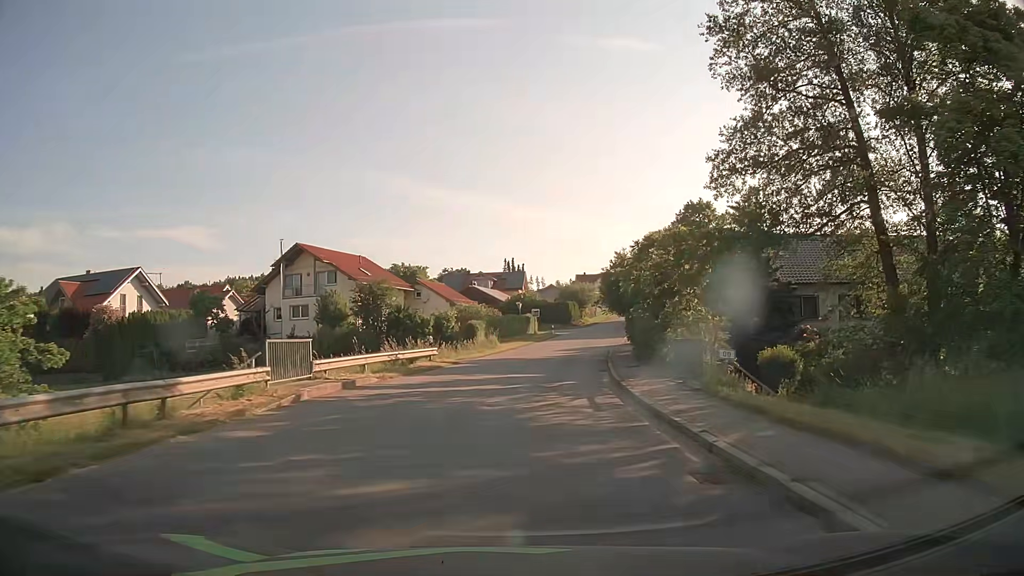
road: tertiary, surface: asphalt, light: Day
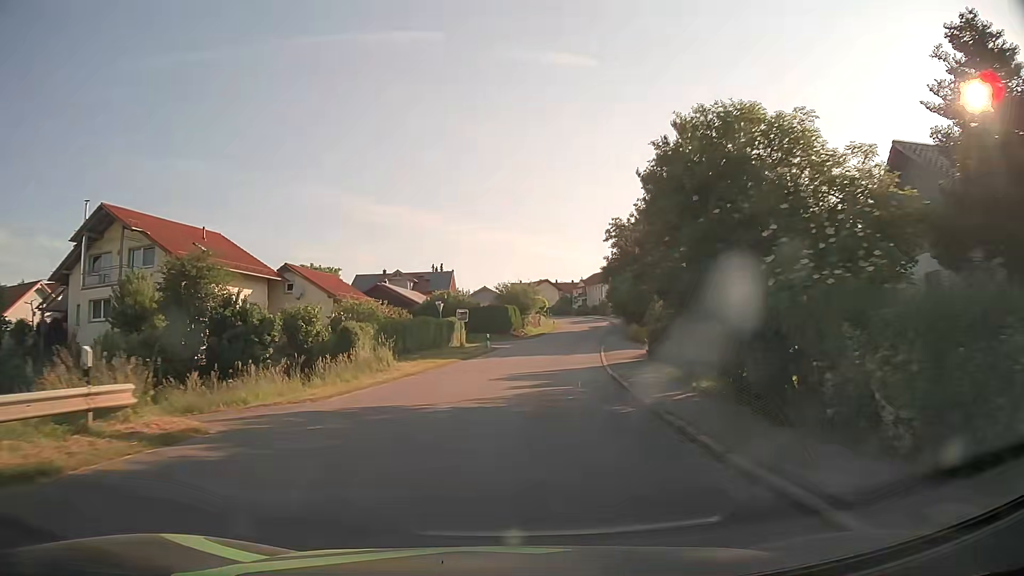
(+1.1, +22.4) m; +5°
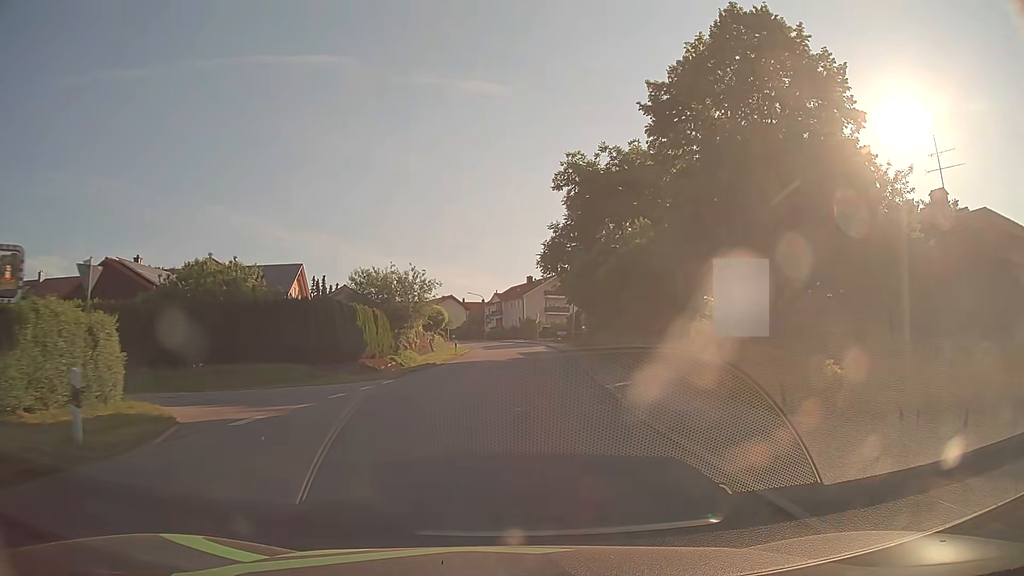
(+3.0, +36.8) m; +8°
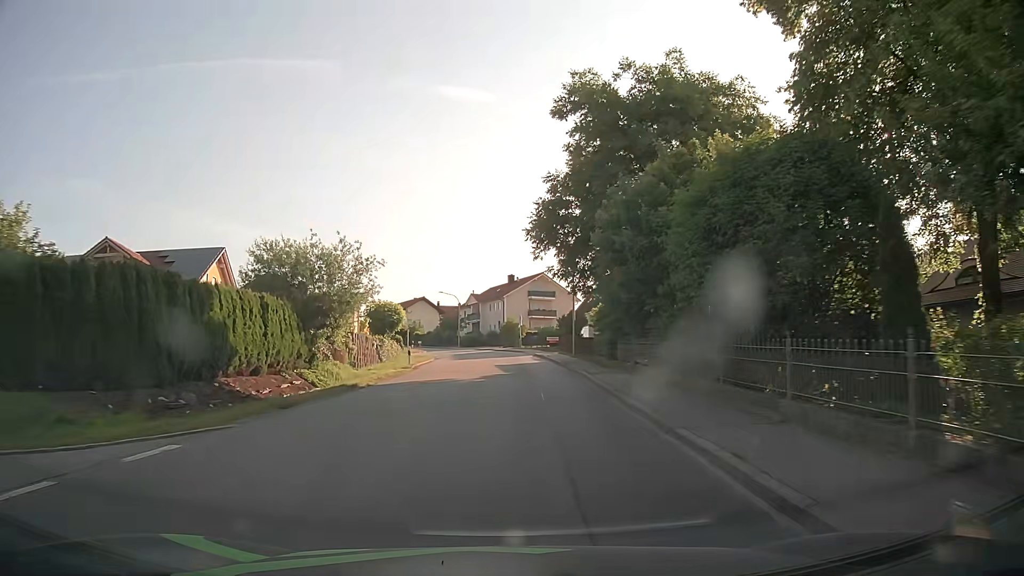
(+0.2, +14.6) m; +2°
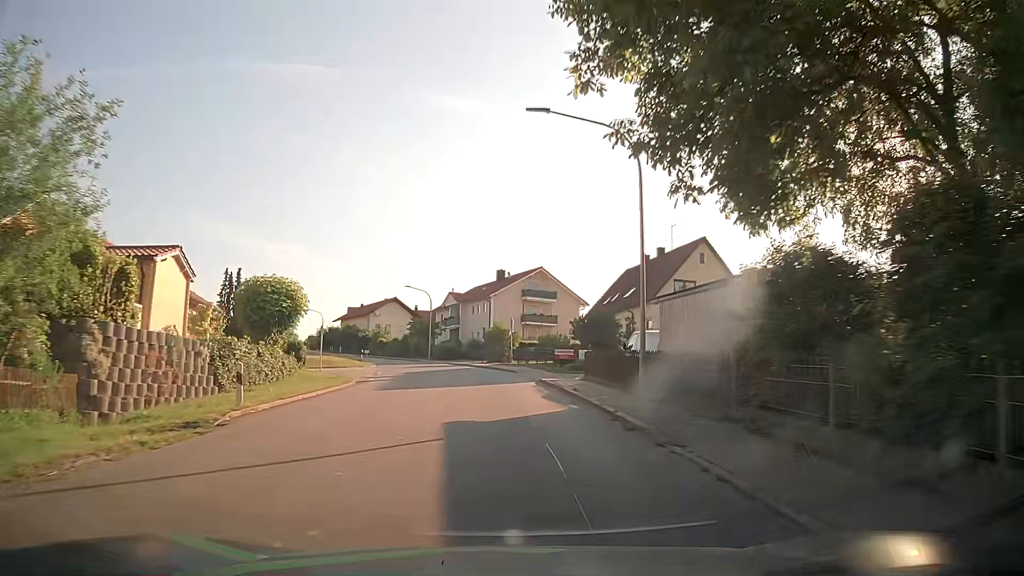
(+0.1, +21.9) m; +1°
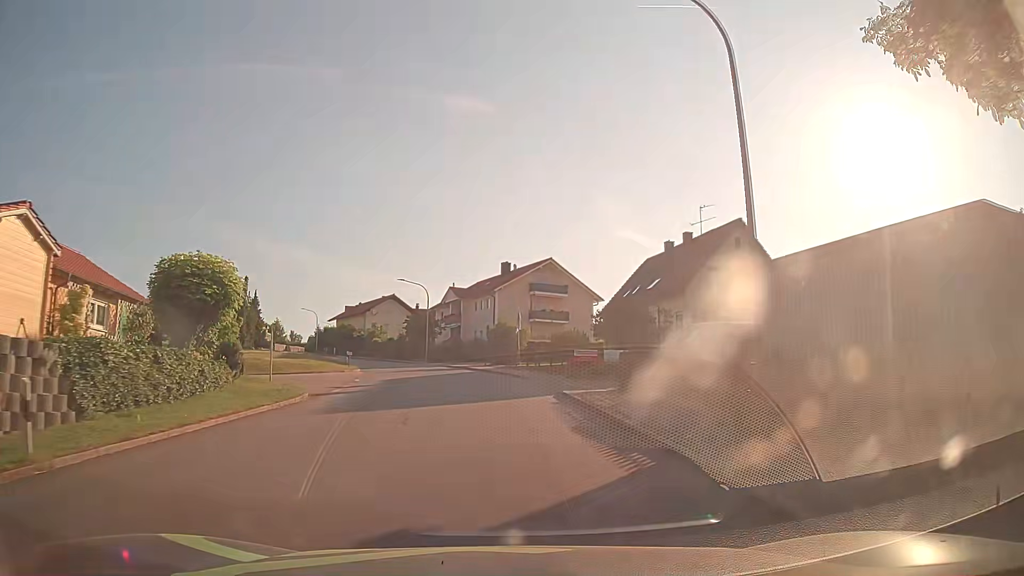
(-0.1, +7.4) m; -1°
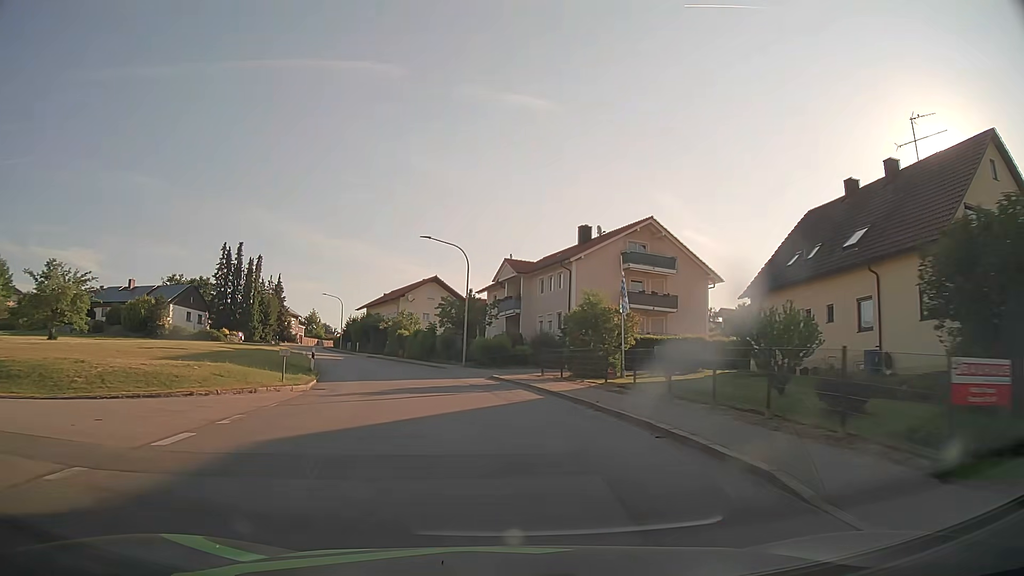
(-1.2, +22.3) m; -5°
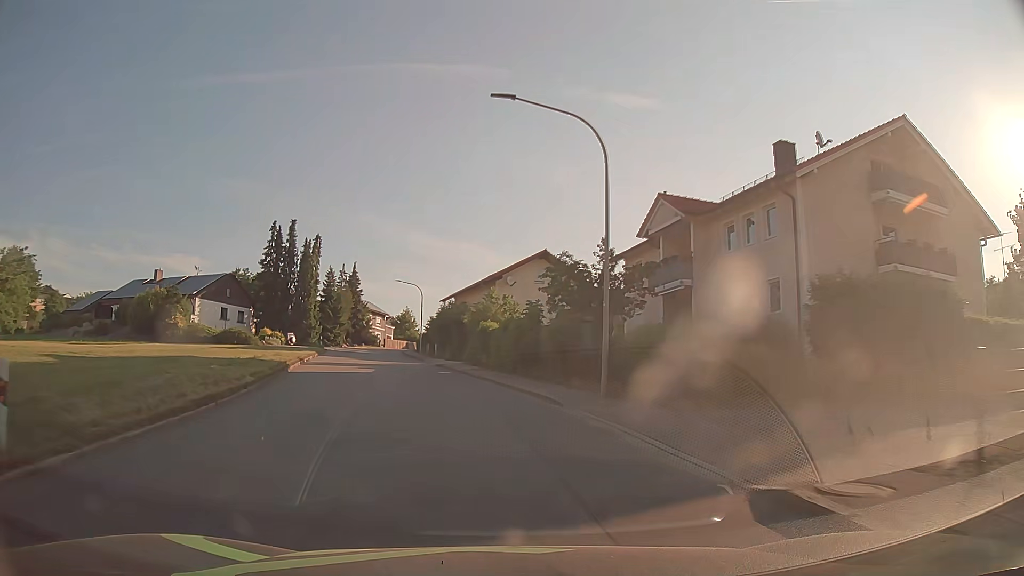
(-1.7, +22.5) m; -10°
(-1, +10) (-2, +20) (-4, +30) (-7, +39) (-9, +49) (-11, +59) (-13, +69) (-14, +79) (-15, +89) (-15, +99) m
